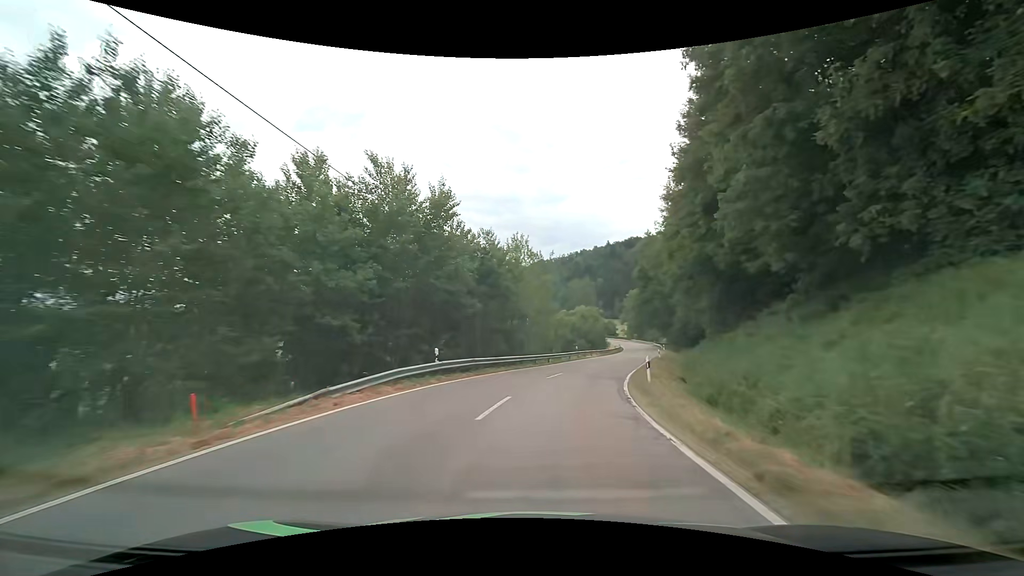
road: tertiary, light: Day
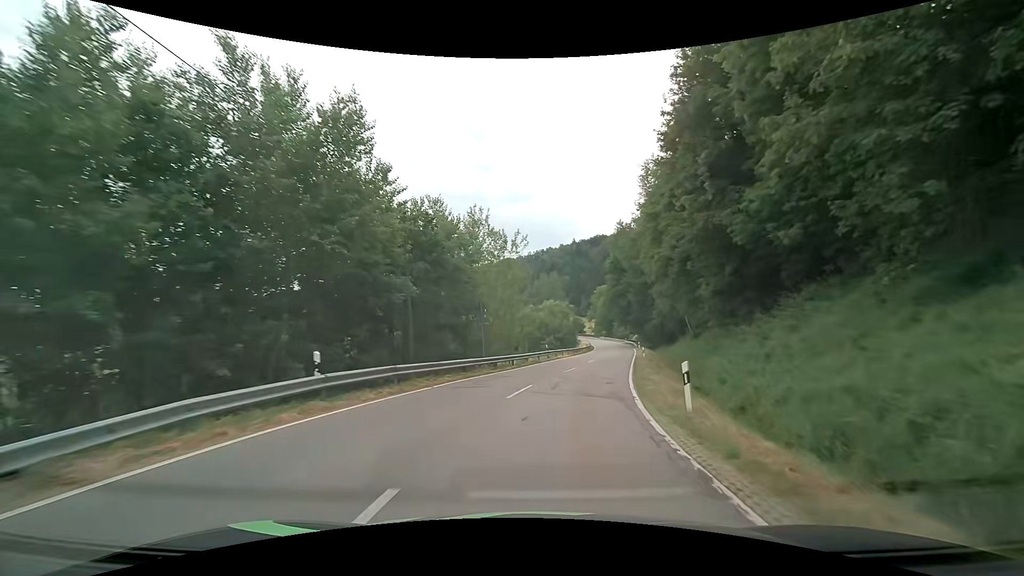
(+0.3, +8.3) m; +4°
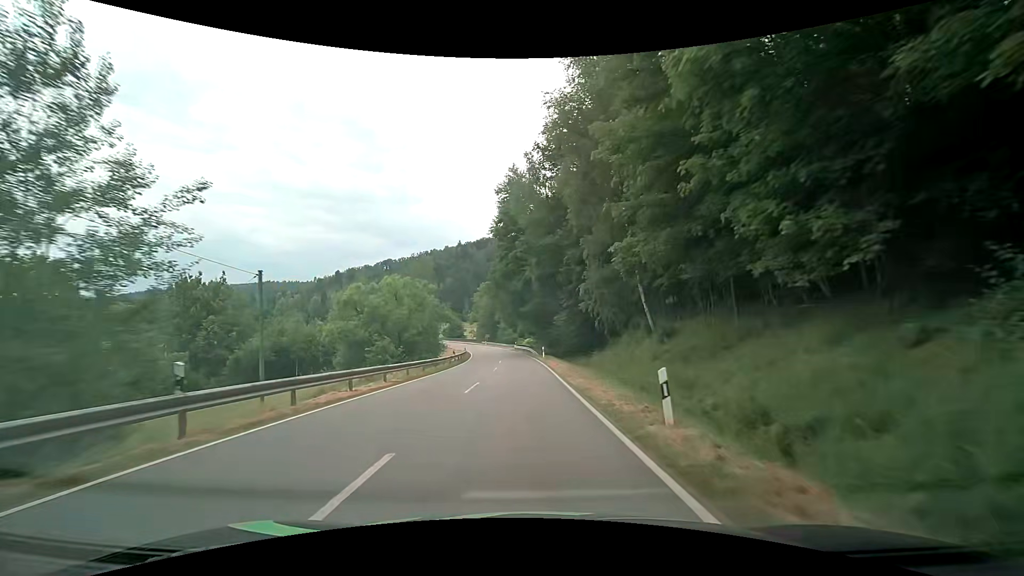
(+4.9, +33.9) m; +13°
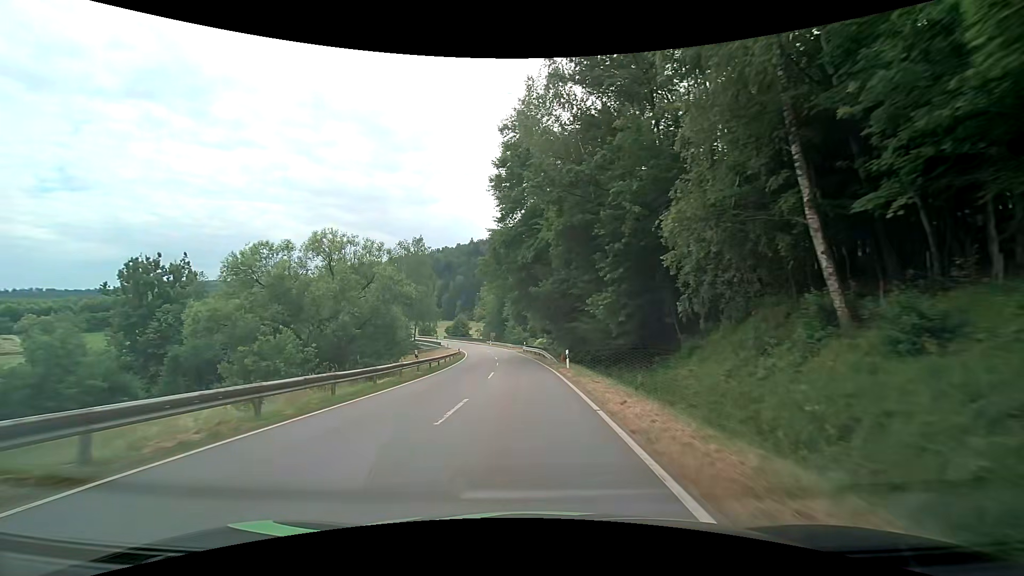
(-0.2, +18.2) m; -1°
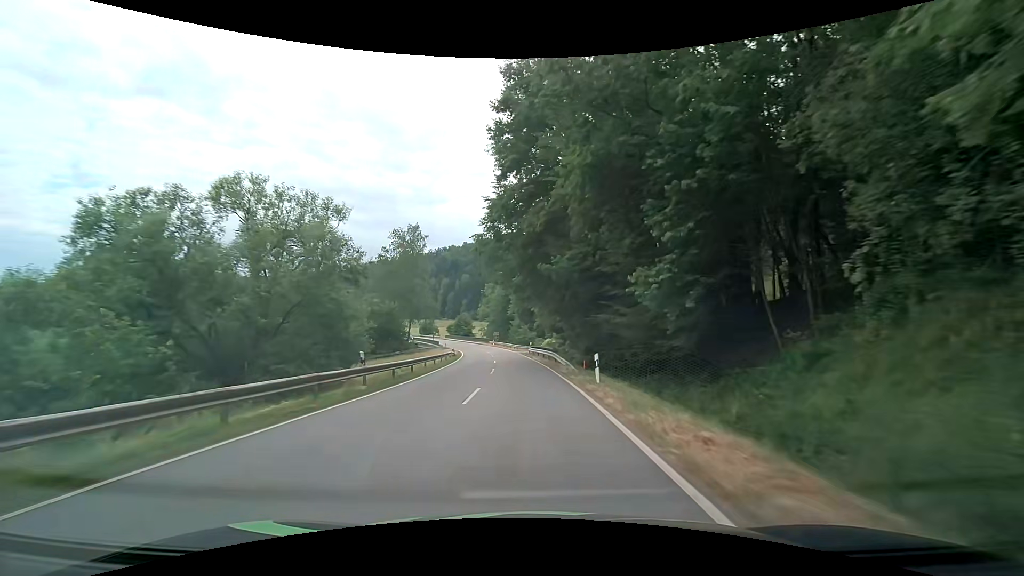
(-0.1, +9.5) m; -1°
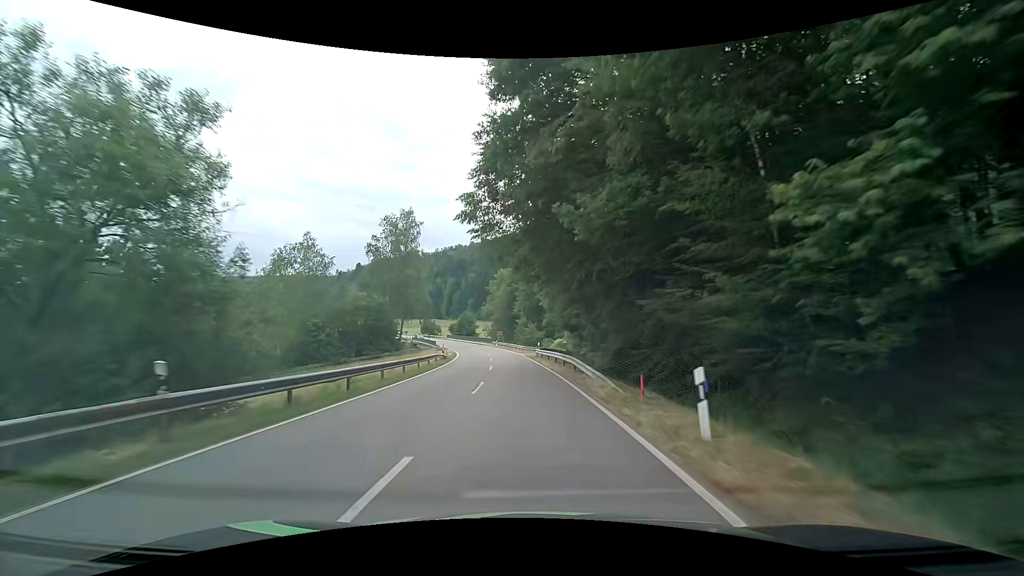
(0.0, +9.7) m; 0°
